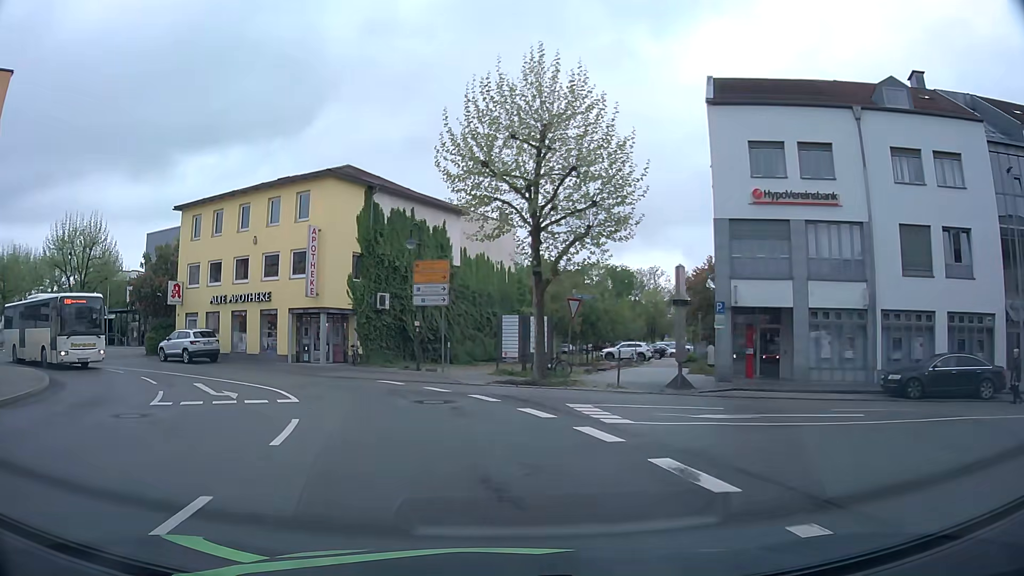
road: secondary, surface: asphalt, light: Day
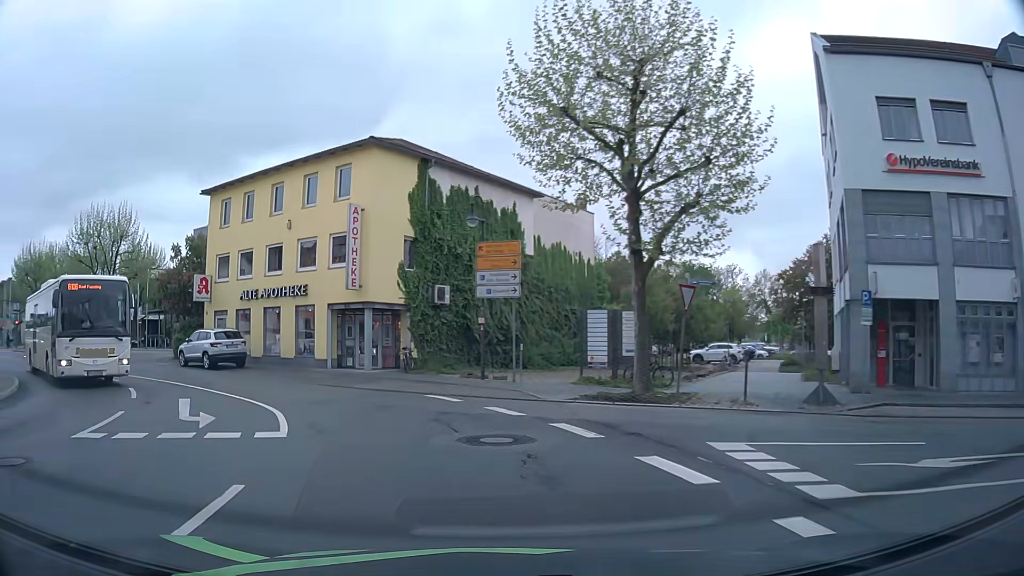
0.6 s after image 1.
(-0.2, +5.4) m; -6°
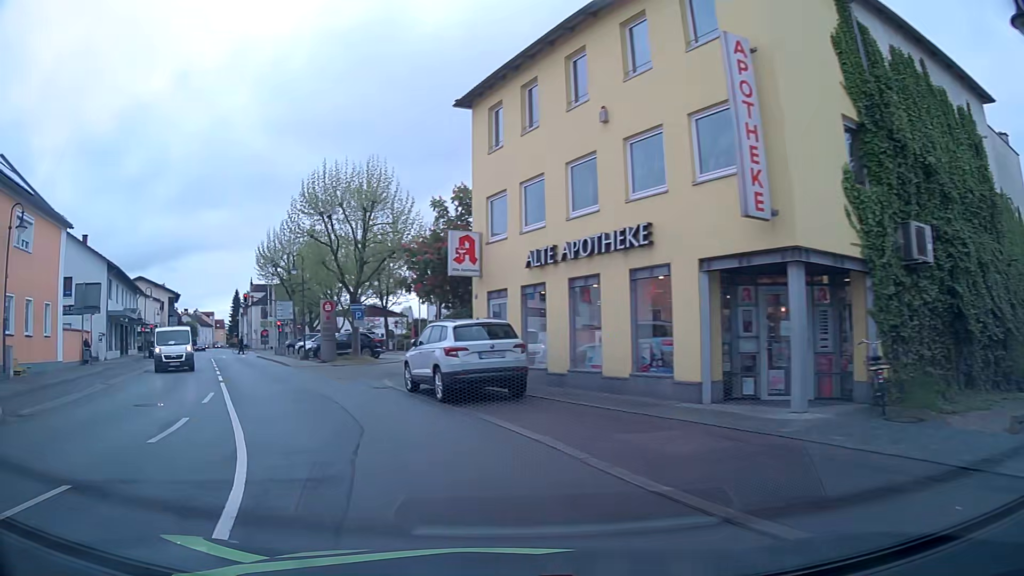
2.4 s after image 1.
(-3.3, +14.2) m; -29°
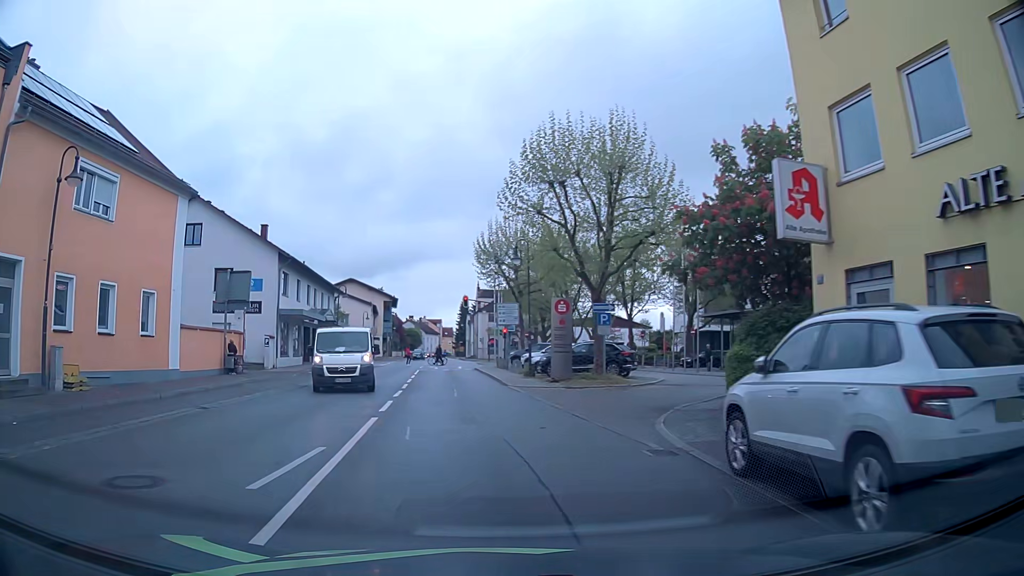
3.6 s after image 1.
(-1.7, +8.9) m; -21°
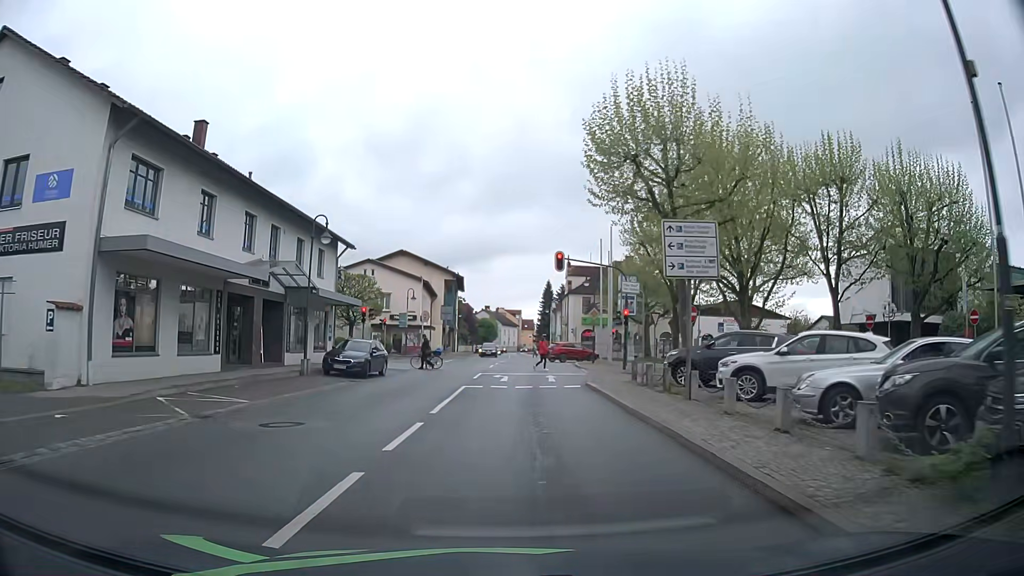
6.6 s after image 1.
(-1.8, +24.8) m; -7°
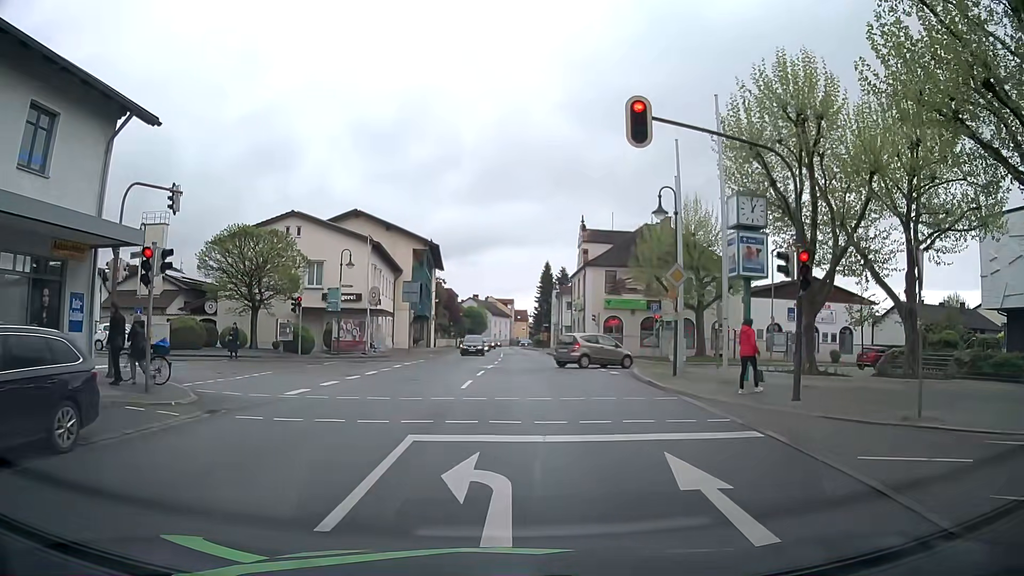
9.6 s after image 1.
(0.0, +21.4) m; +1°
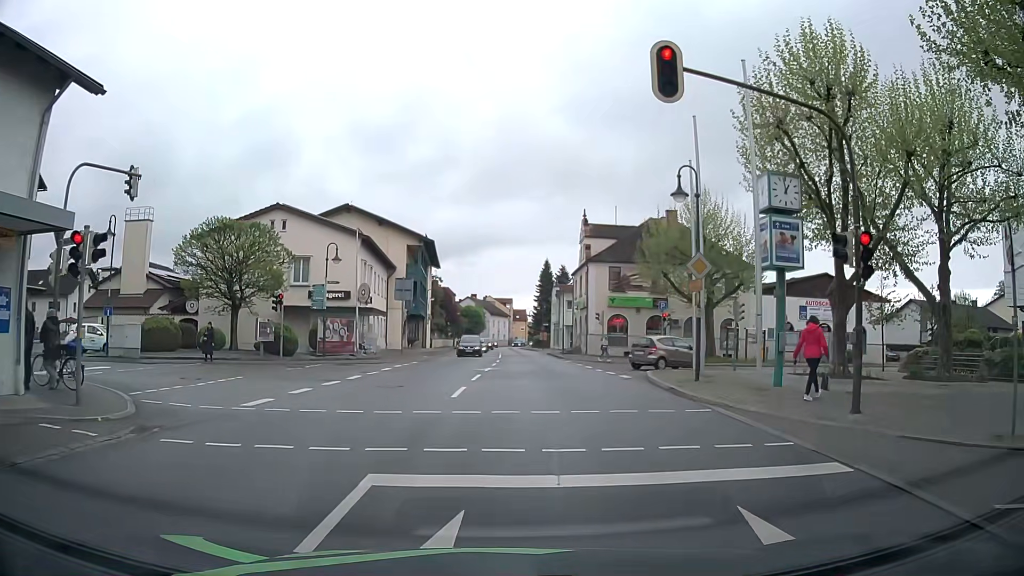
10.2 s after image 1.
(0.0, +2.5) m; +1°
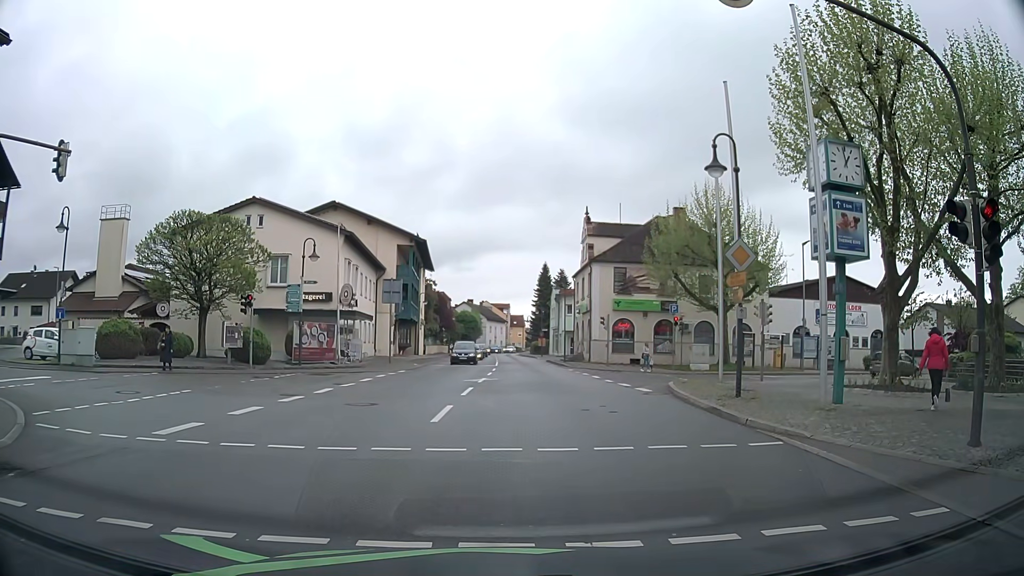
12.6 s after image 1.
(-0.1, +3.4) m; 0°
